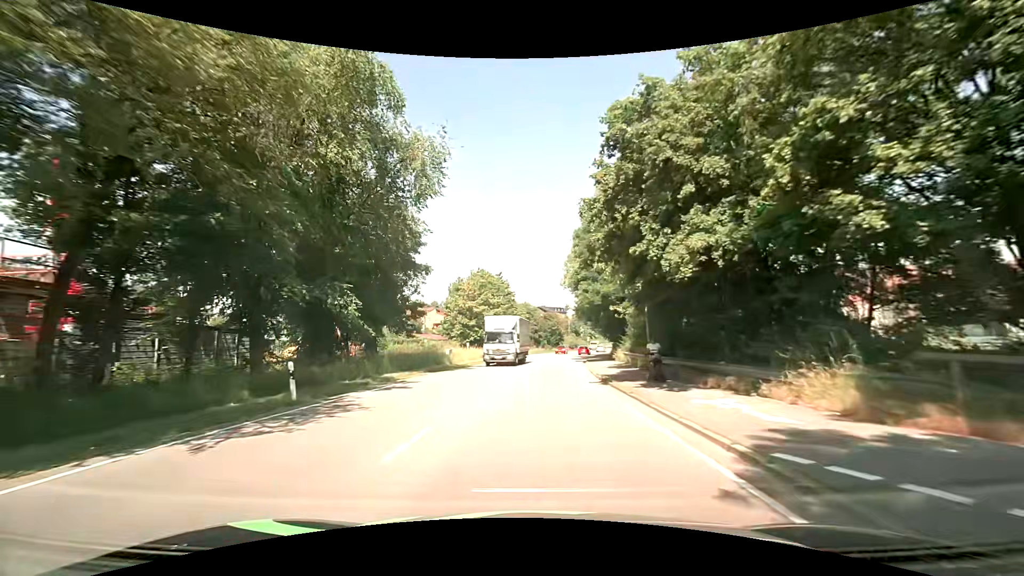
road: primary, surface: asphalt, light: Day
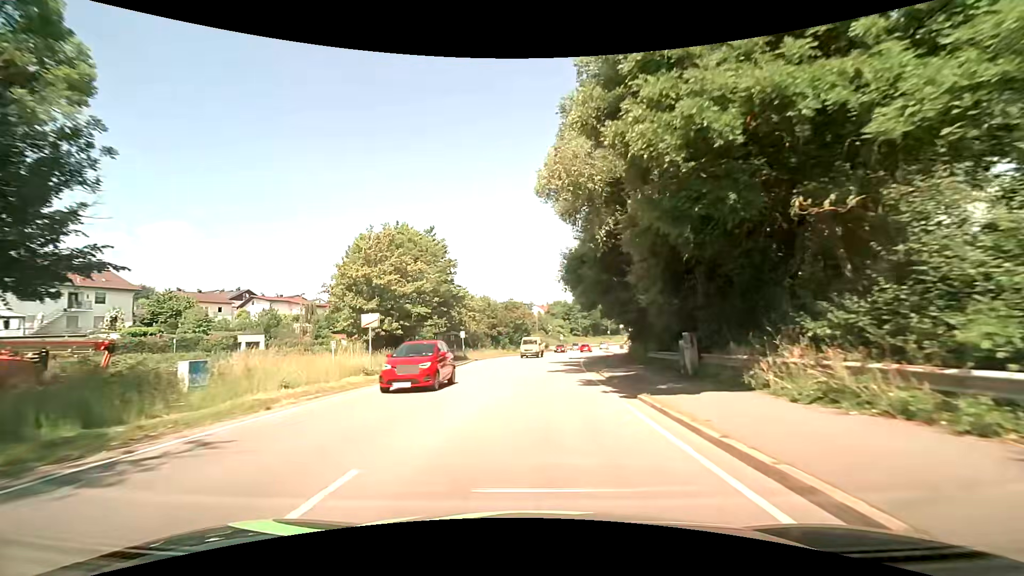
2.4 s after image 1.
(+0.9, +30.5) m; +4°
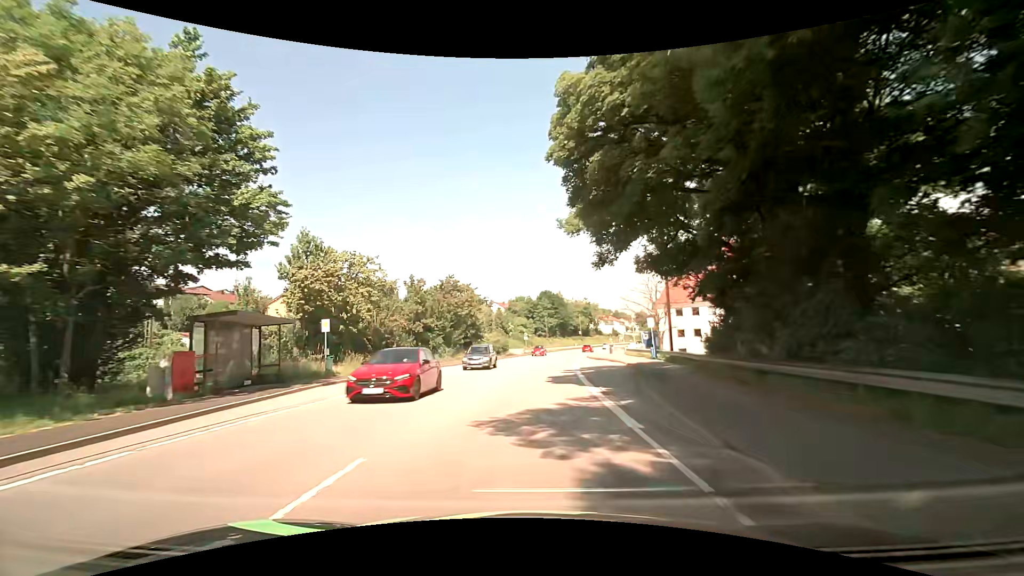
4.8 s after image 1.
(+1.3, +30.3) m; +4°
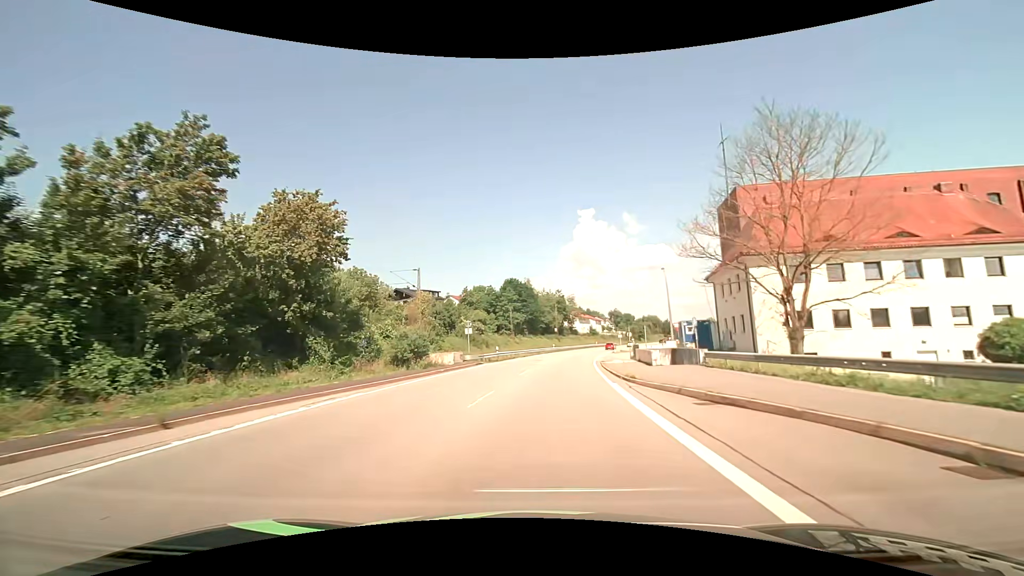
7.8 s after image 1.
(+1.6, +39.2) m; +4°
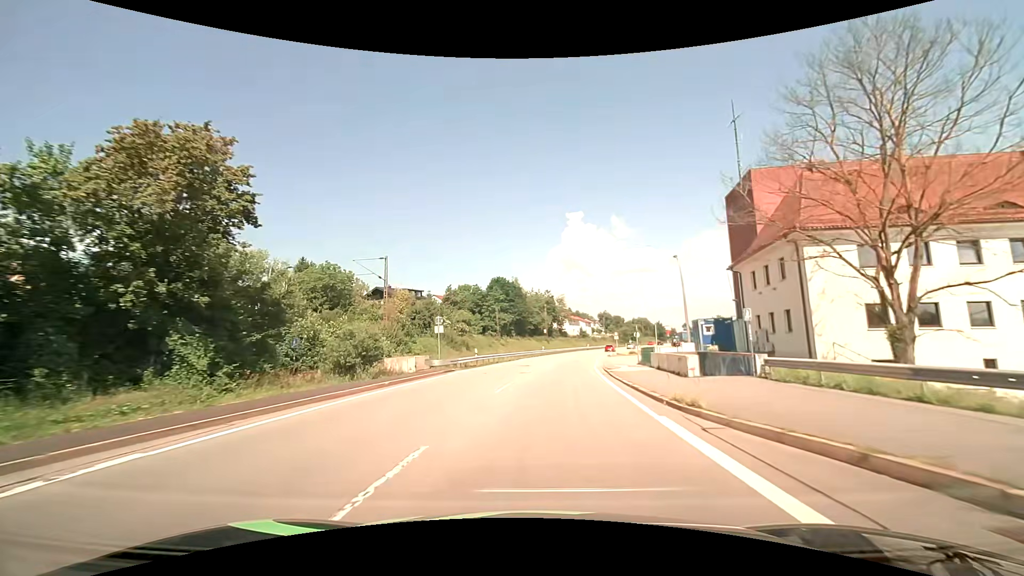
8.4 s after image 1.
(+0.1, +8.0) m; +1°
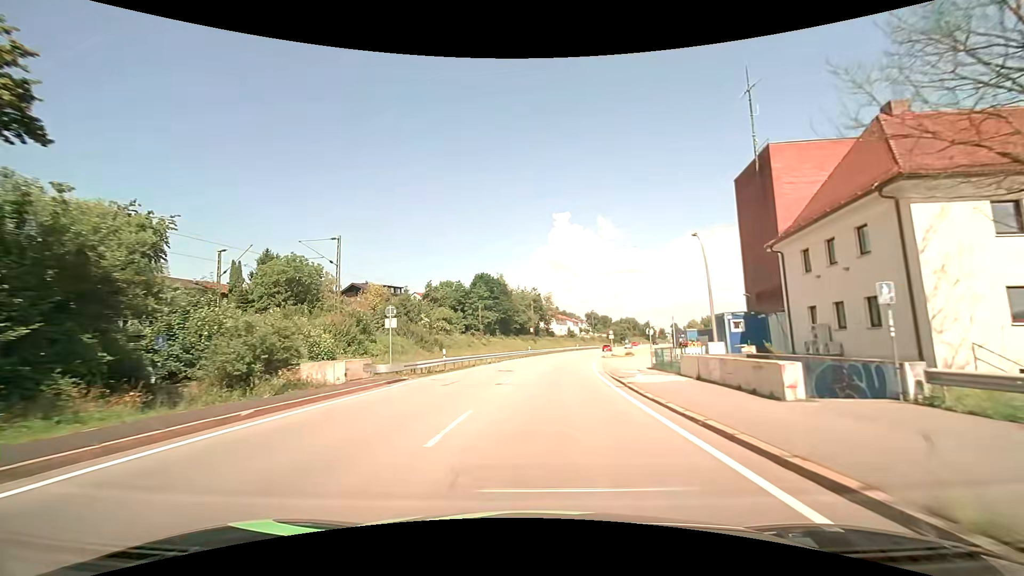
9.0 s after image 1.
(+0.1, +8.1) m; +2°
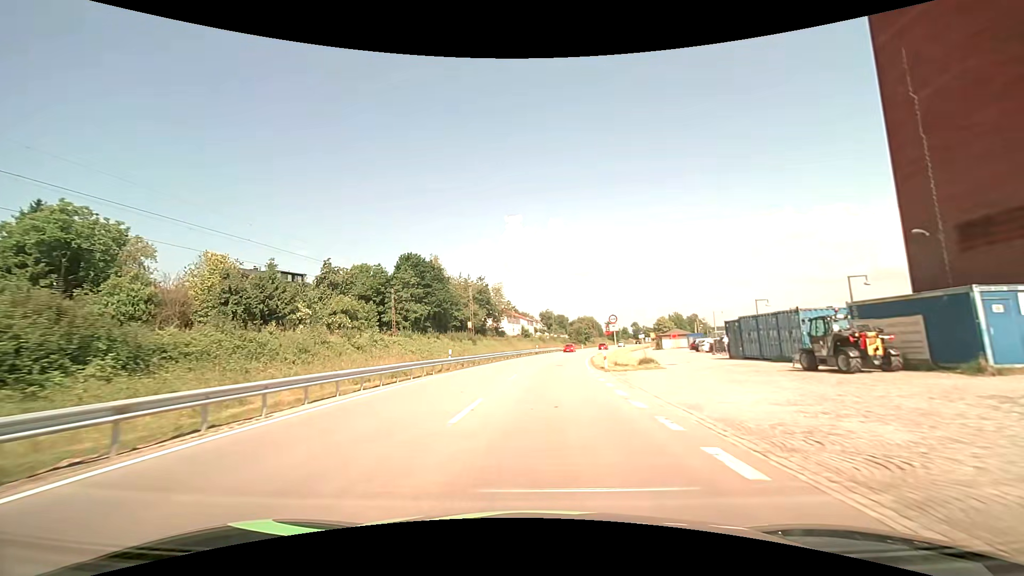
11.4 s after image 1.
(+1.7, +33.5) m; +5°
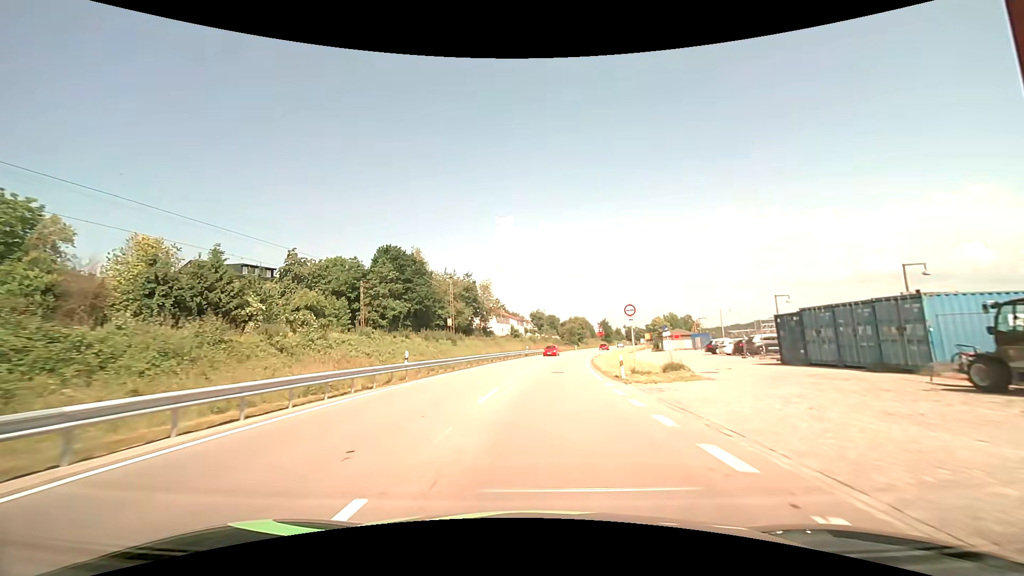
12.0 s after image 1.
(+0.1, +8.8) m; +1°
(0, +10) (+1, +20) (+1, +30) (+2, +40) (+3, +50) (+5, +60) (+6, +70) (+8, +79) (+10, +89) (+12, +99) m
